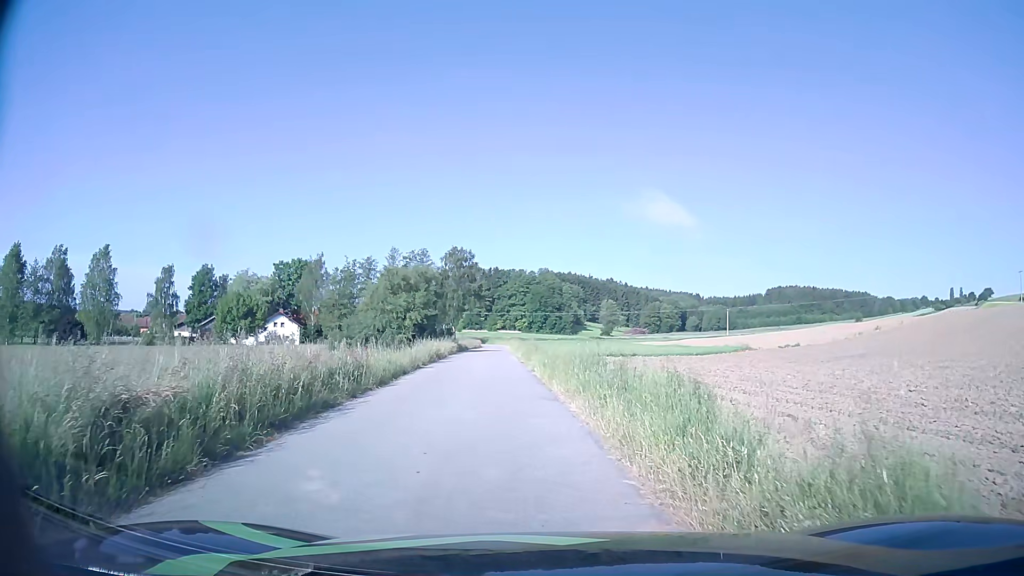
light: Day
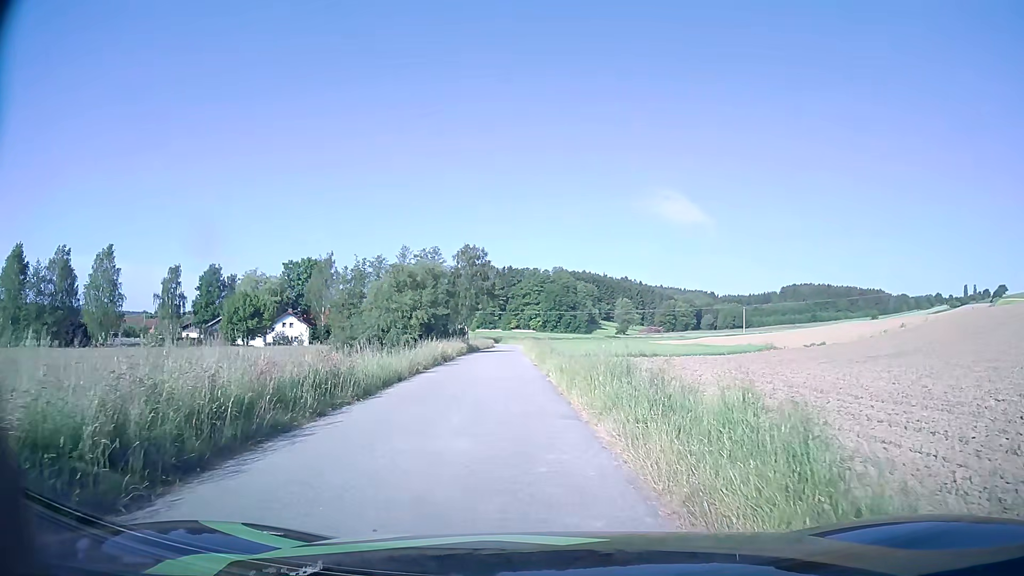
(0.0, +2.8) m; -1°
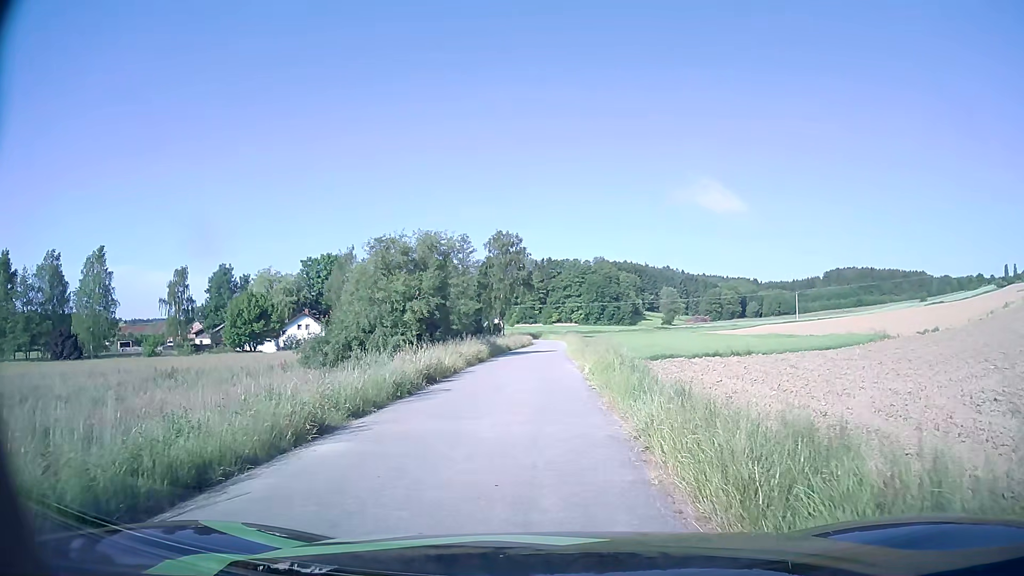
(-0.4, +12.9) m; -5°
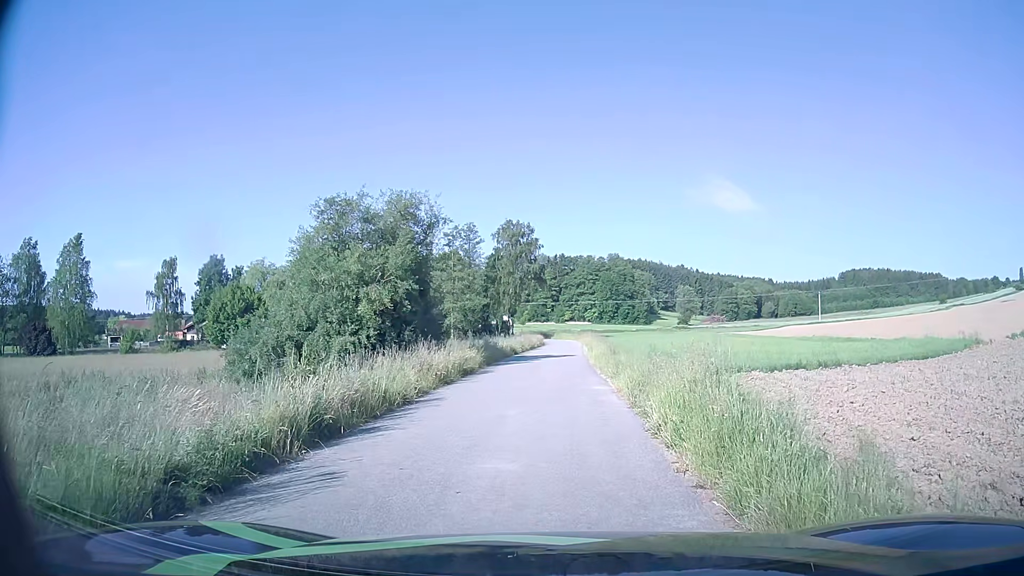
(+0.2, +9.2) m; +1°
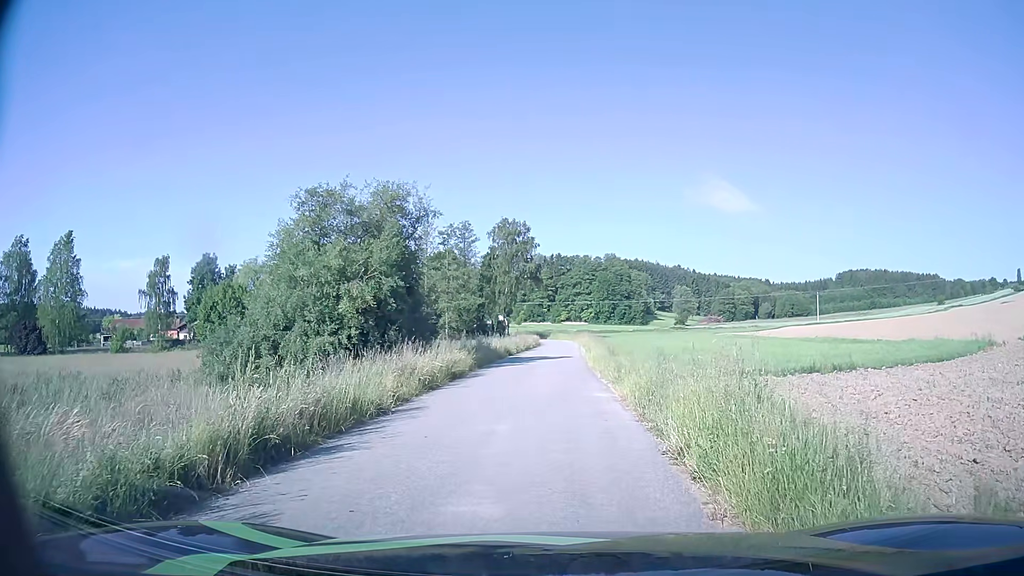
(0.0, +1.6) m; 0°
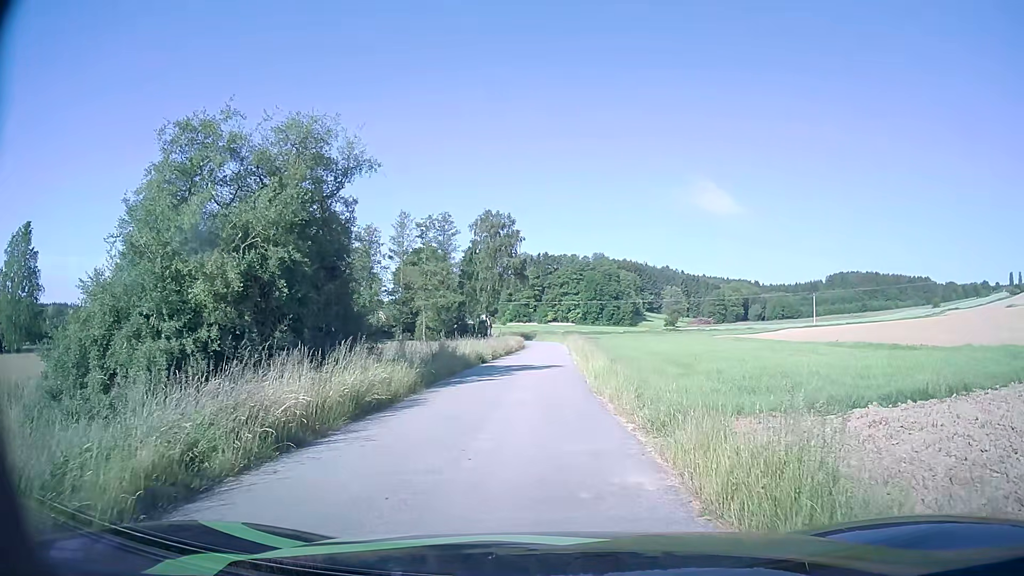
(+0.1, +7.8) m; +2°
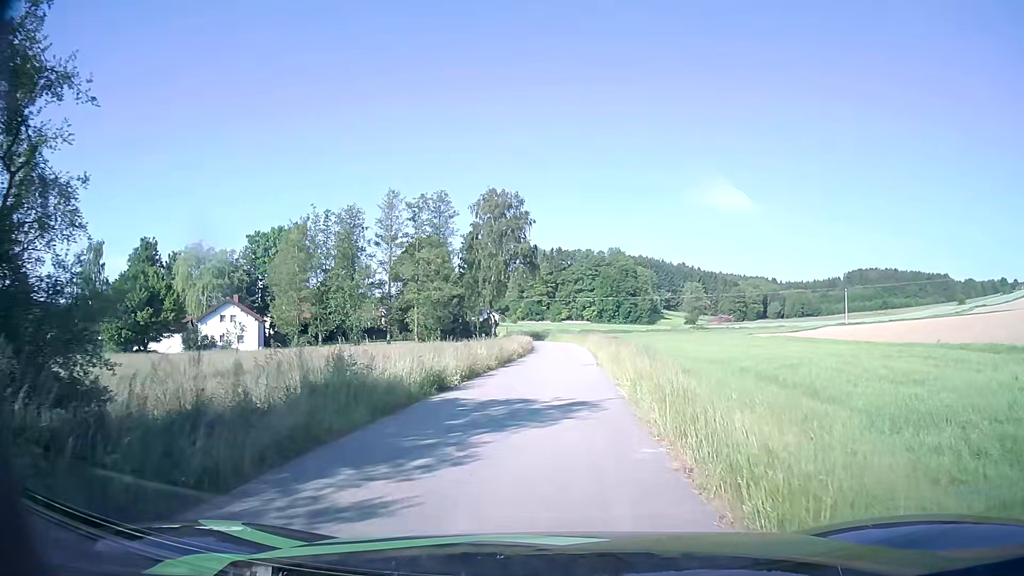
(-0.2, +14.2) m; -2°
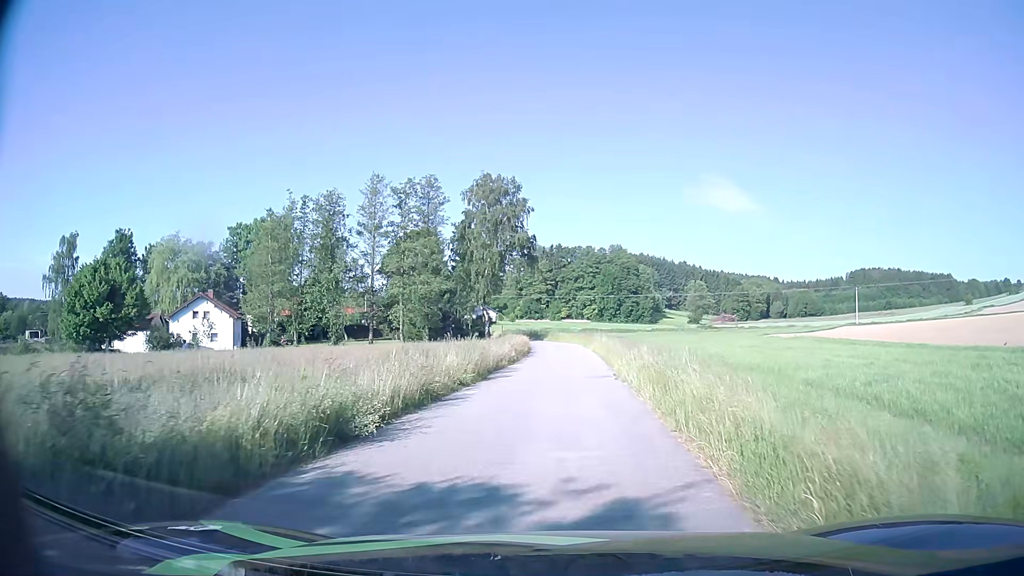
(0.0, +7.5) m; 0°
(0, +10) (+1, +20) (+1, +30) (+2, +40) (+2, +50) (+1, +60) (0, +70) (-1, +80) (-3, +90) (-6, +99) m
